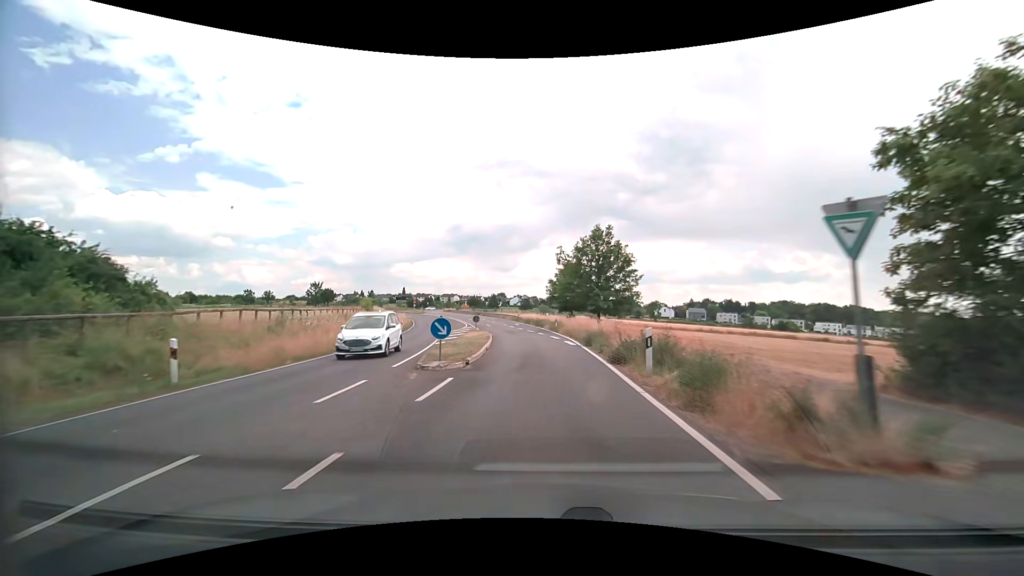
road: secondary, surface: asphalt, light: Day
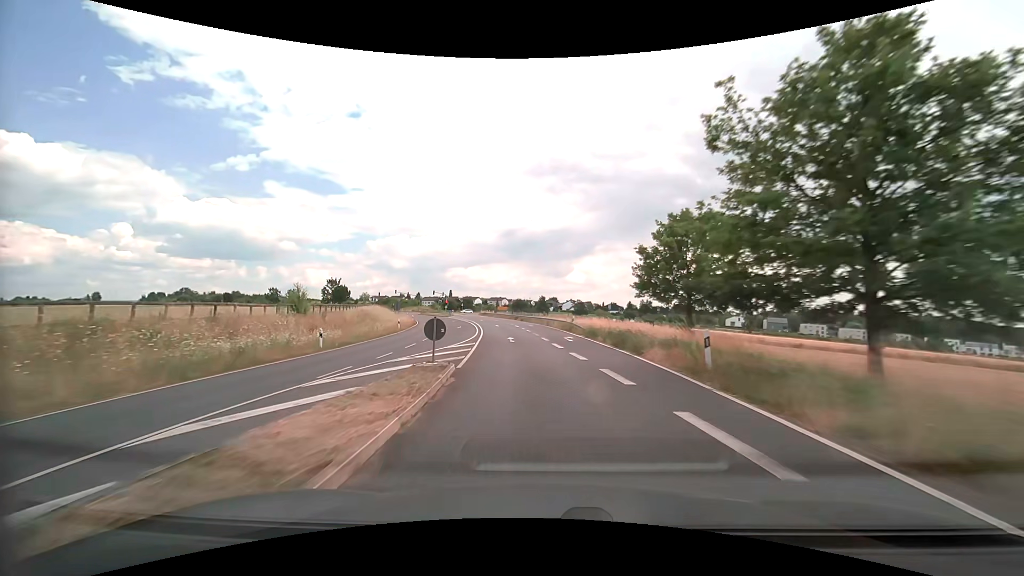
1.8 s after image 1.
(-1.5, +30.6) m; -6°
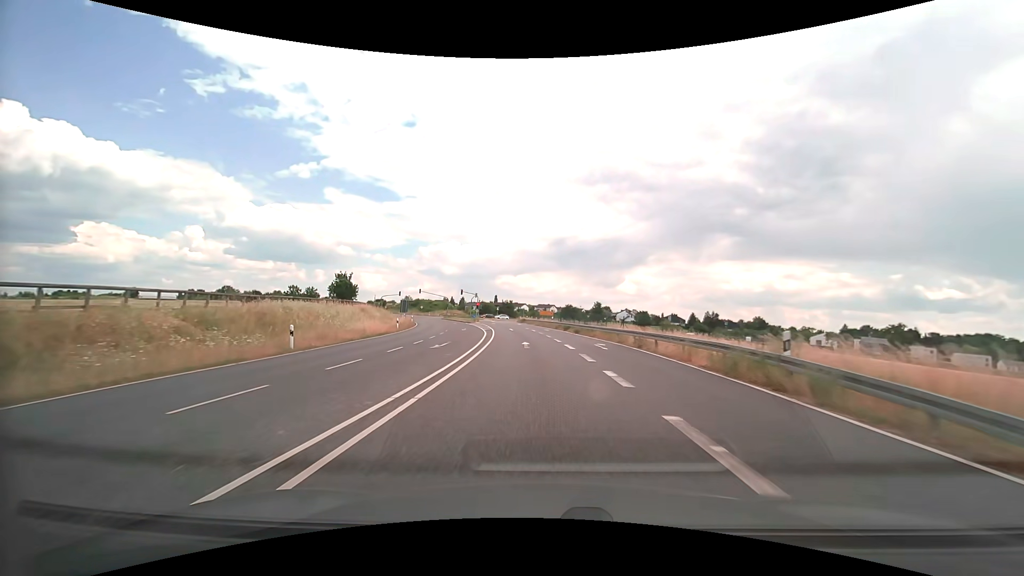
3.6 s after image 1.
(-1.6, +30.1) m; -6°
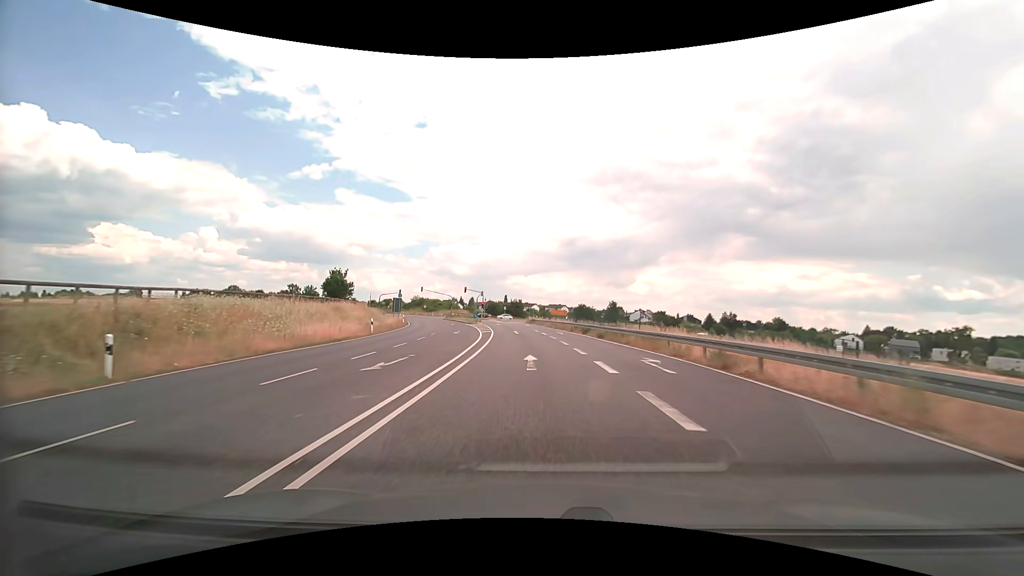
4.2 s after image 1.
(-0.1, +9.9) m; -1°
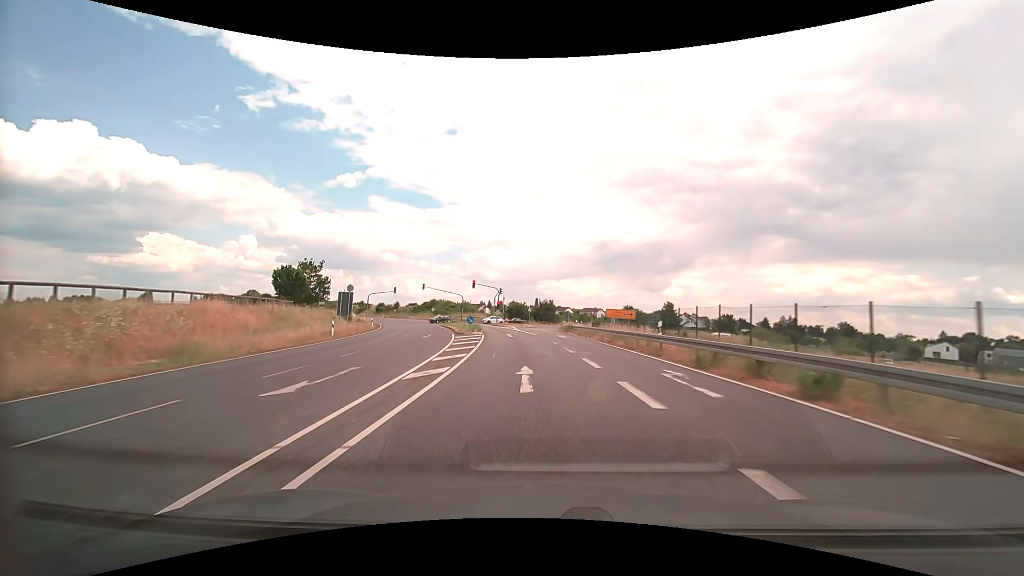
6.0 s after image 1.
(-0.9, +28.7) m; -4°
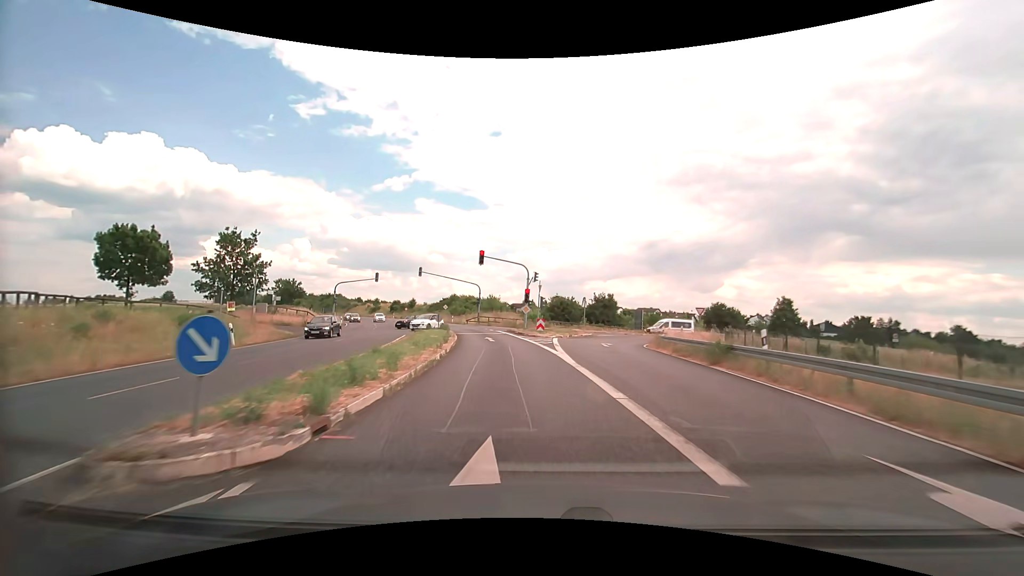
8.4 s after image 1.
(-1.5, +32.8) m; -5°
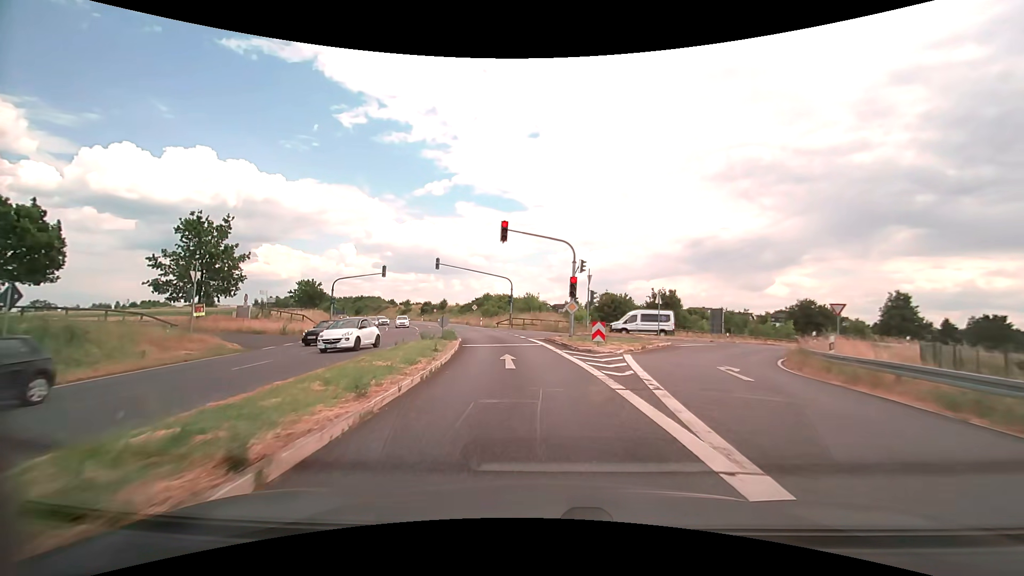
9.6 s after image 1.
(-0.4, +12.7) m; -5°
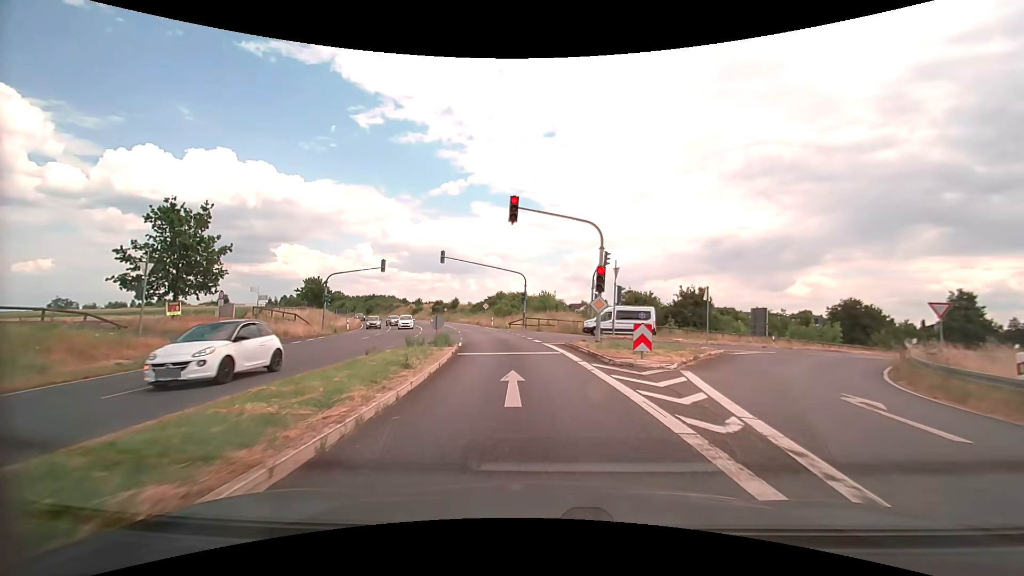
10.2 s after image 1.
(-0.1, +5.3) m; -2°
(0, +10) (-1, +20) (-3, +30) (-5, +40) (-7, +49) (-9, +59) (-12, +69) (-15, +78) (-18, +88) (-22, +97) m
